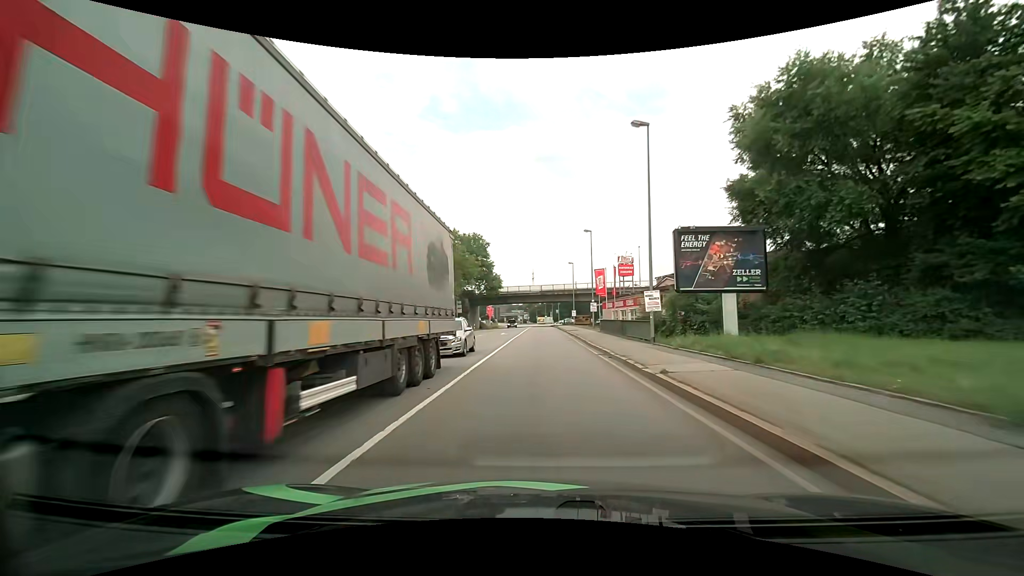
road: primary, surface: asphalt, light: Day
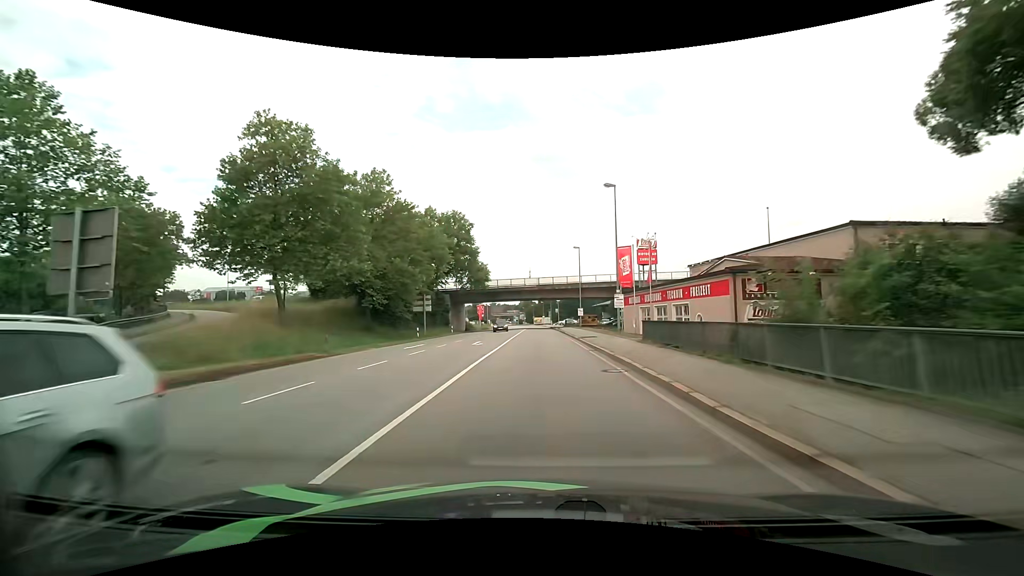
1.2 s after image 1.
(+0.1, +18.1) m; 0°
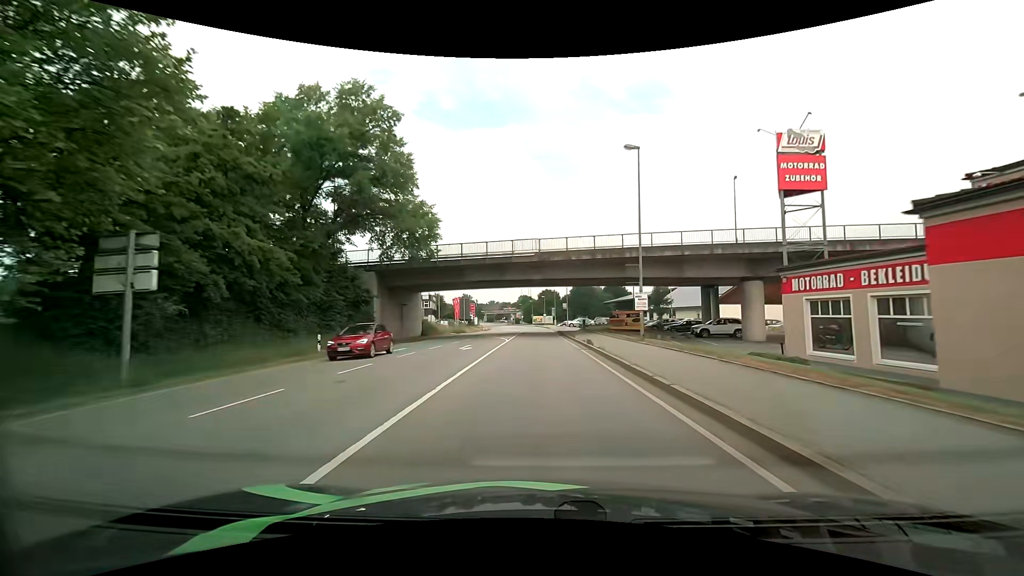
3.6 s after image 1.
(+0.1, +37.3) m; 0°
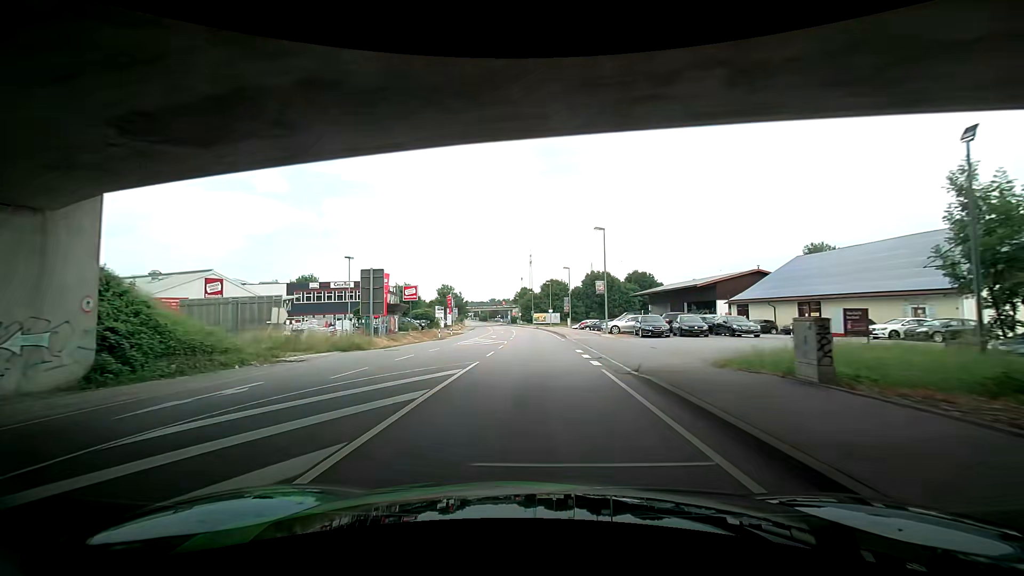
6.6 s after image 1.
(-0.2, +46.4) m; -2°
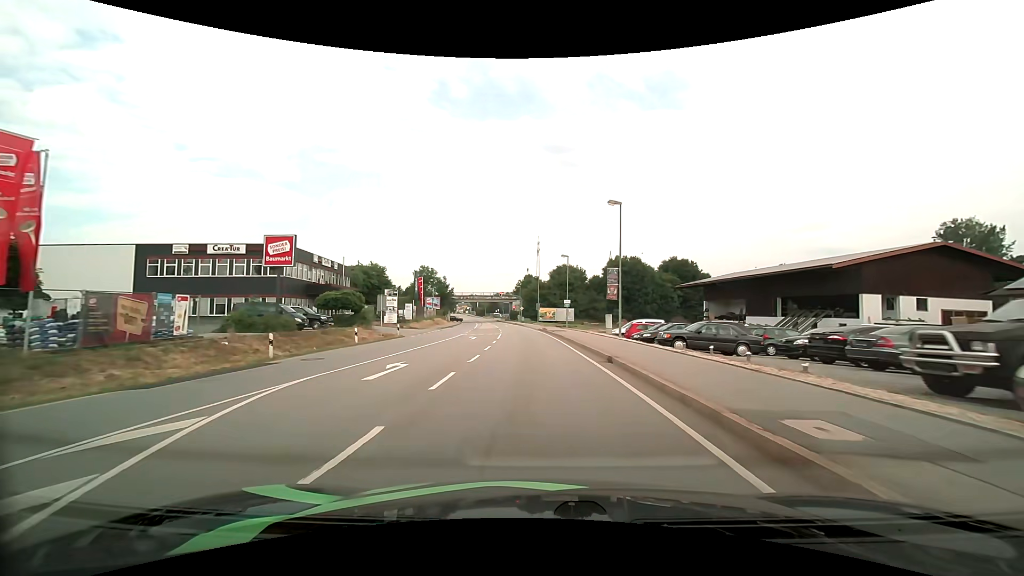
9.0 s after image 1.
(+0.7, +35.2) m; 0°
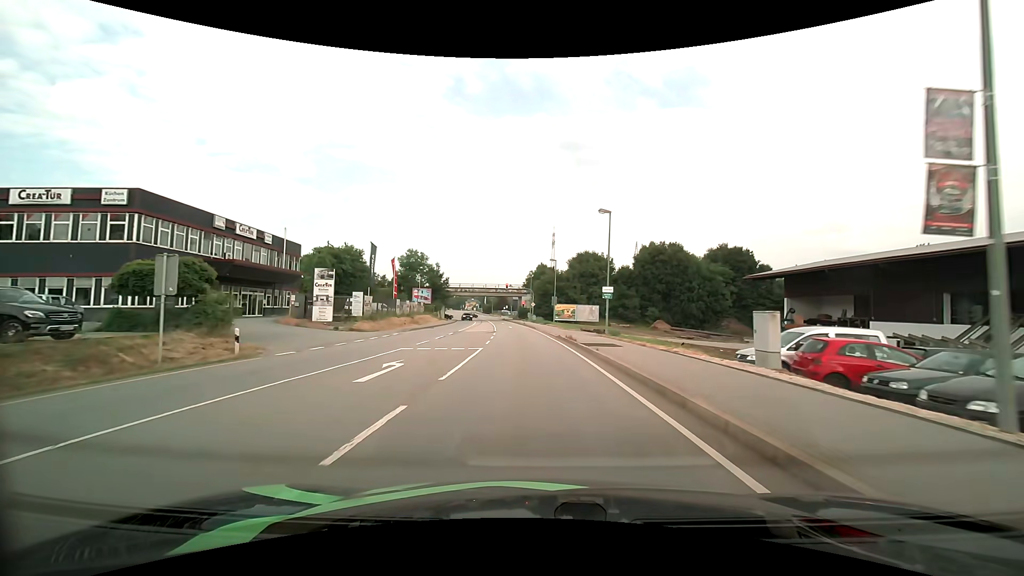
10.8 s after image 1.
(-0.3, +22.5) m; -2°
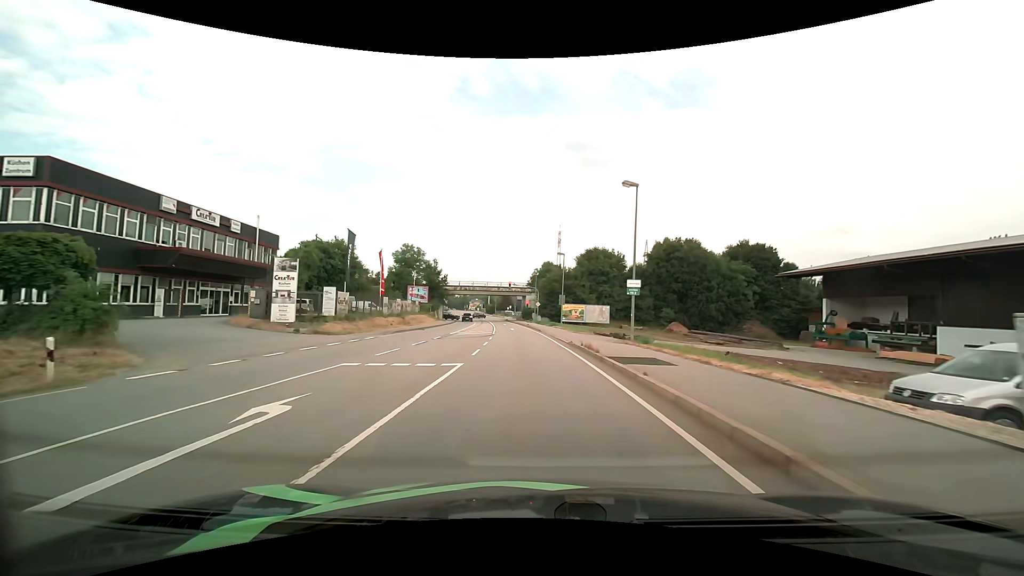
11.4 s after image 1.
(0.0, +6.8) m; 0°
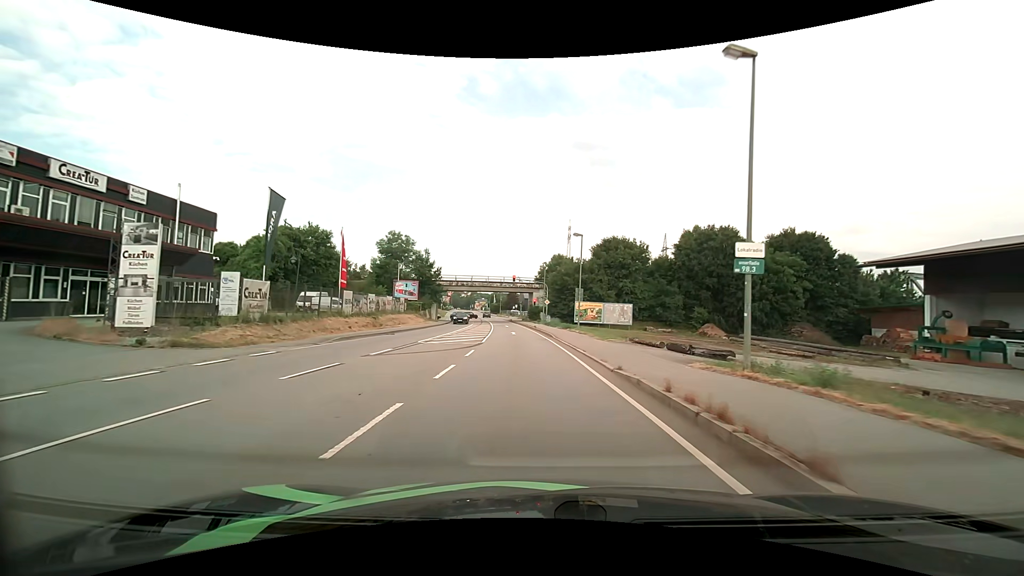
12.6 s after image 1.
(-0.1, +12.5) m; -1°
(0, +10) (0, +20) (-1, +30) (-1, +40) (-2, +50) (-3, +60) (-4, +70) (-6, +80) (-7, +90) (-9, +100) m
